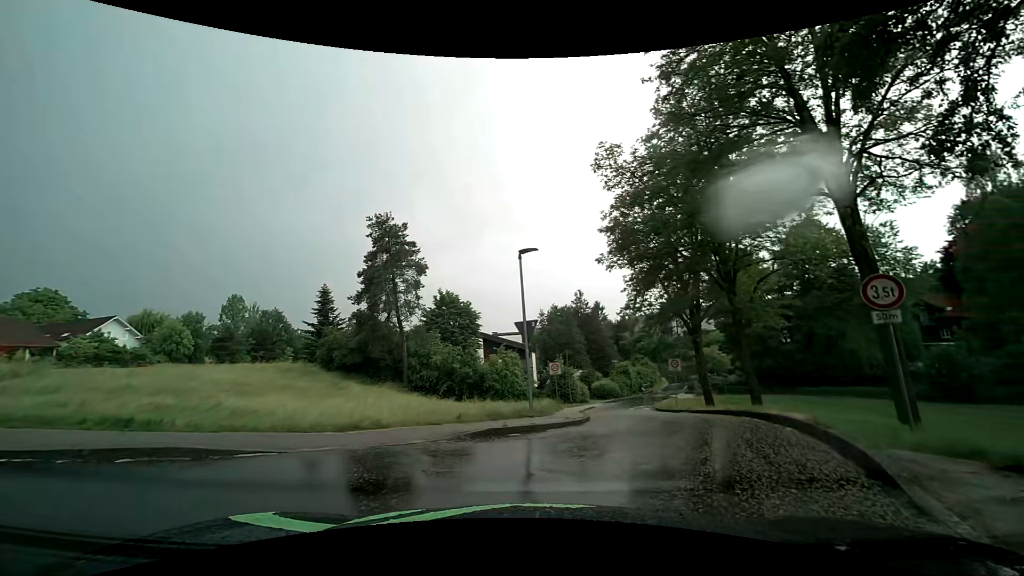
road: residential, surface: asphalt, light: Day
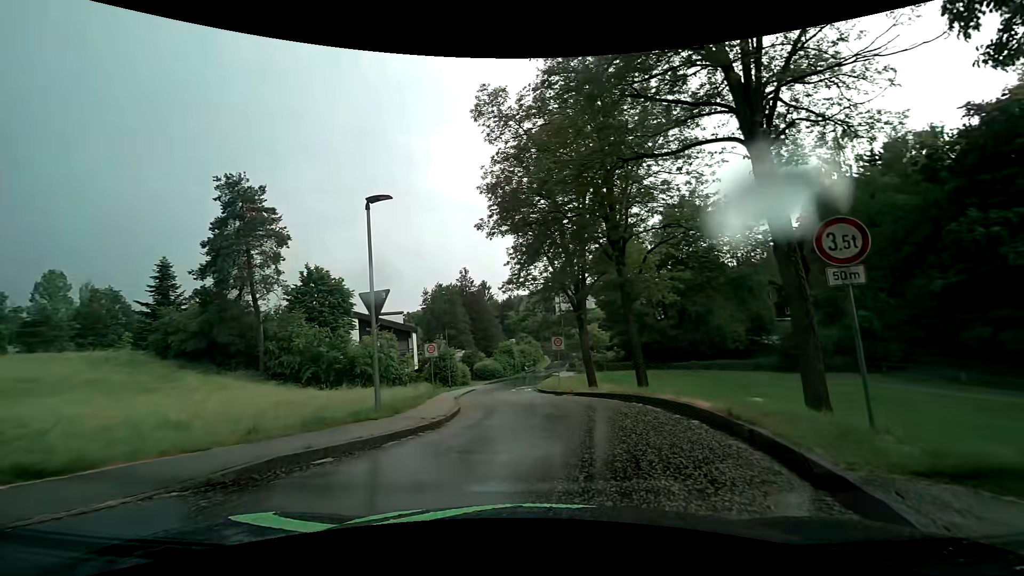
(+0.3, +3.4) m; +11°
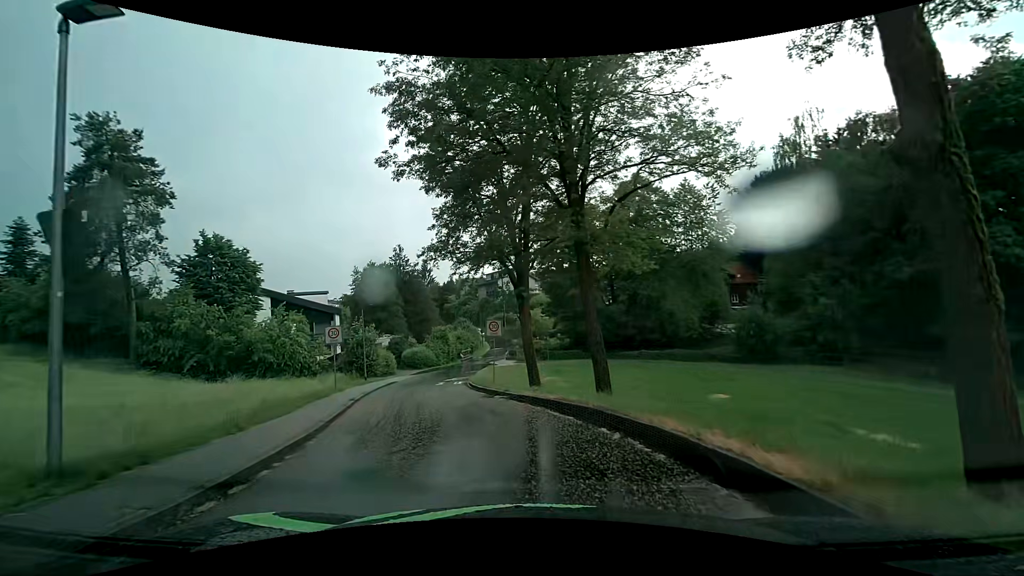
(+0.4, +5.9) m; +5°
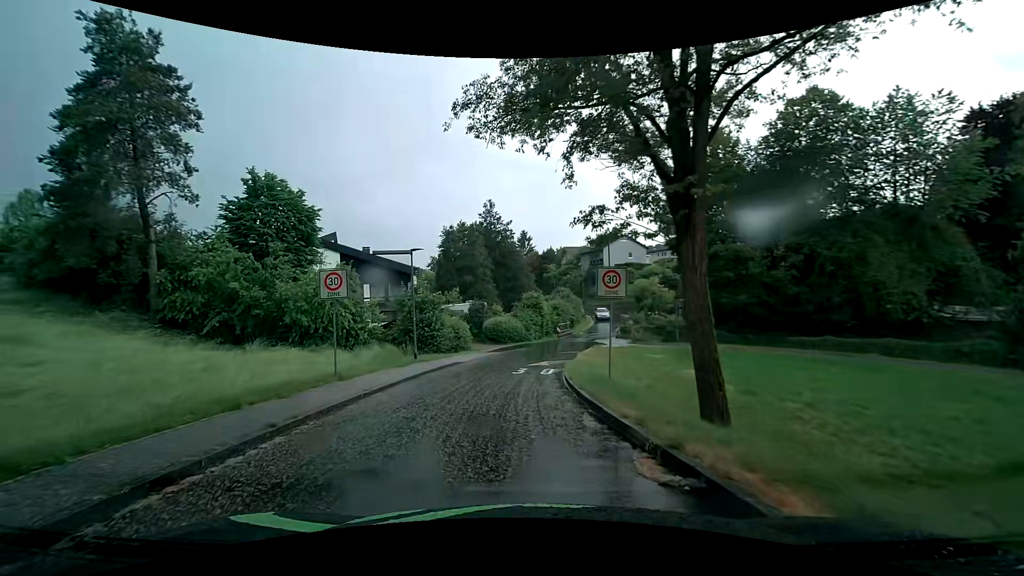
(-0.7, +11.7) m; -10°
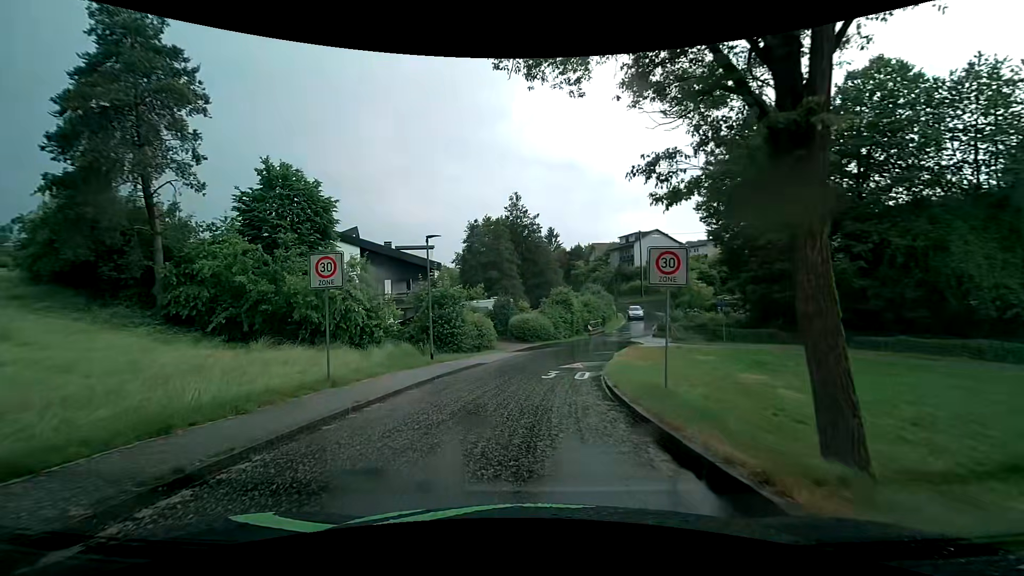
(-0.1, +2.8) m; -3°
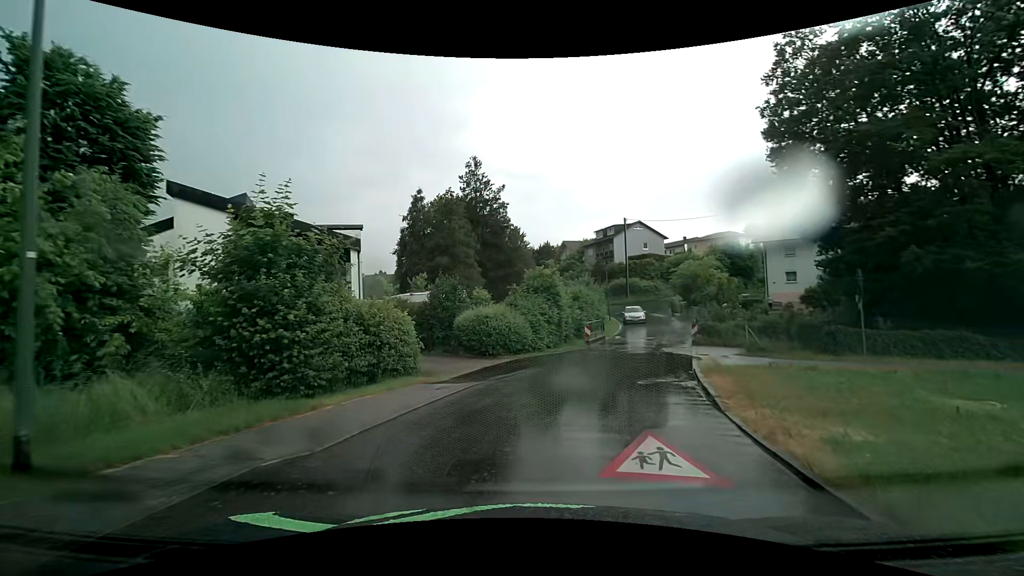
(-0.2, +15.7) m; +4°
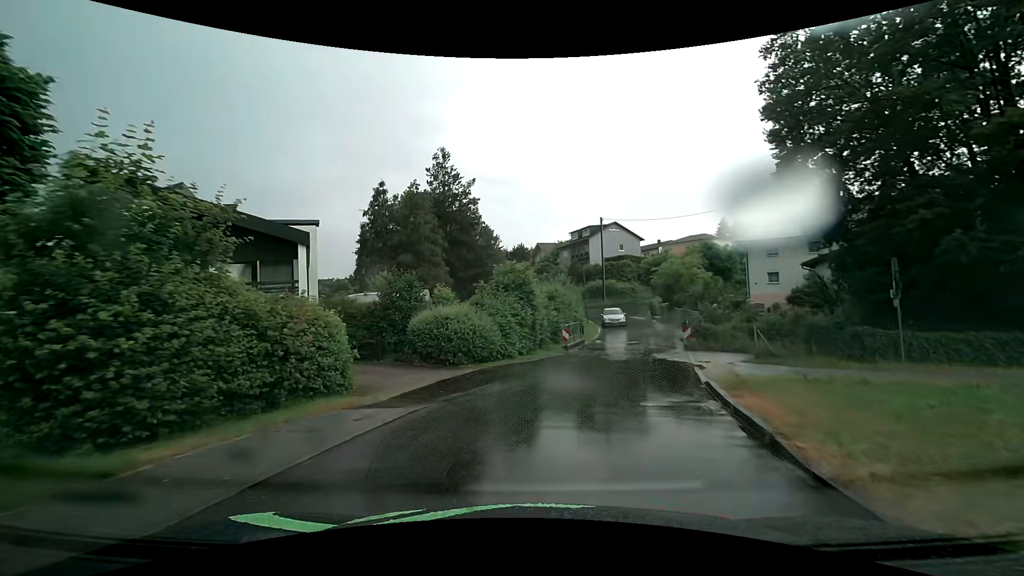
(0.0, +3.3) m; +2°
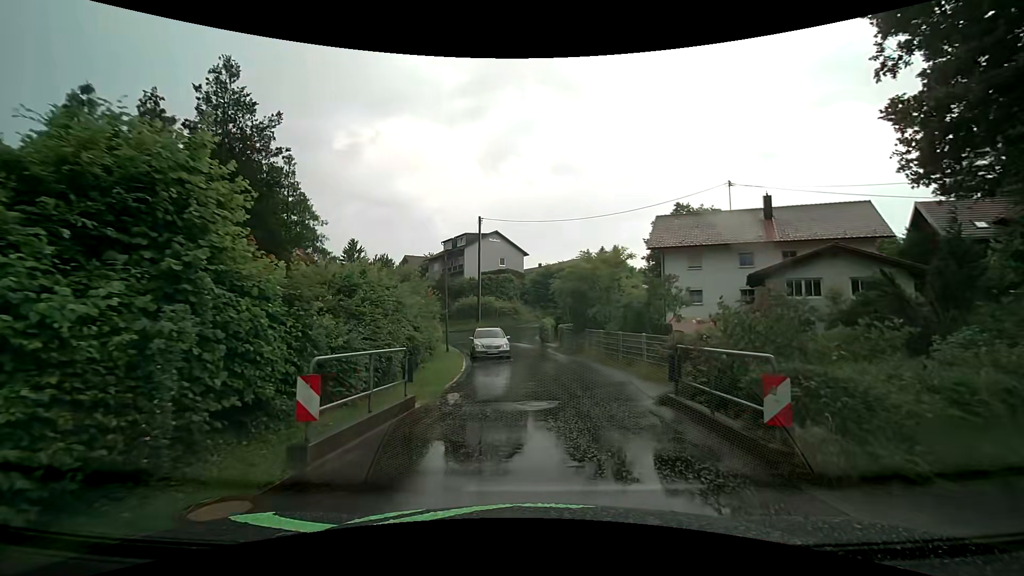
(+2.1, +16.0) m; +14°
(+1, +10) (+1, +20) (0, +30) (-3, +39) (-7, +49) (-11, +58) (-16, +66) (-21, +75) (-27, +83) (-32, +92) m
